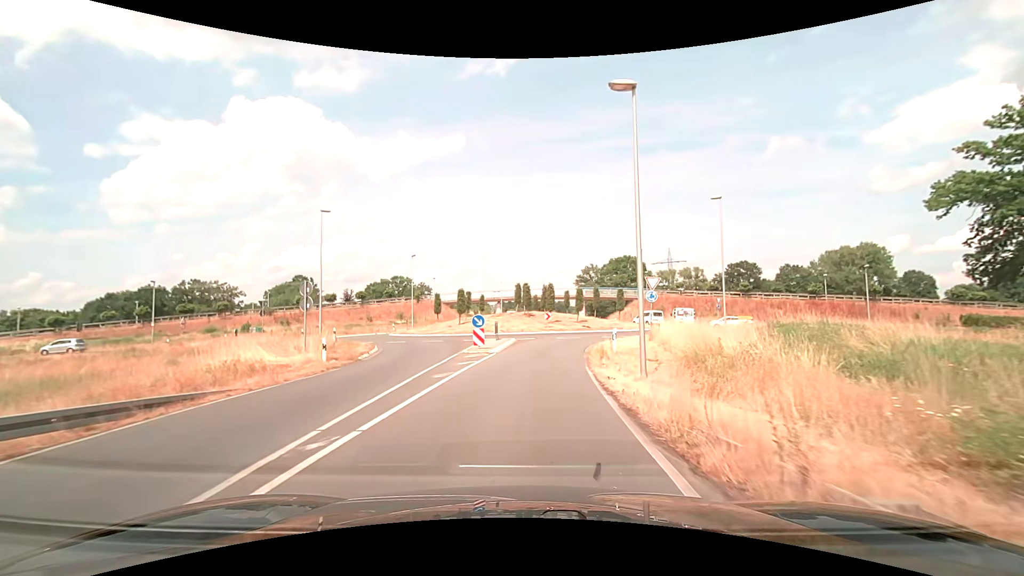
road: secondary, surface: asphalt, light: Day
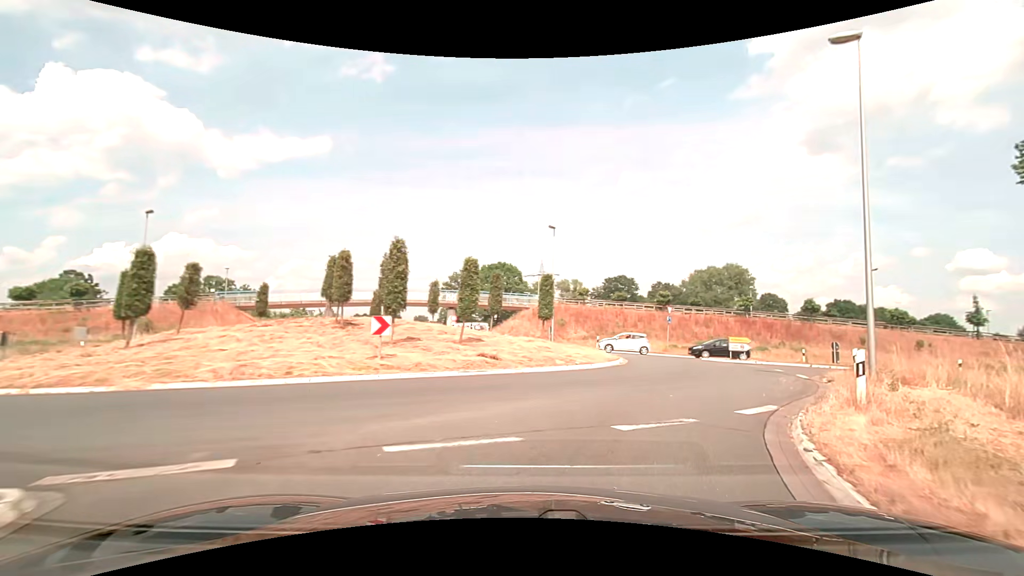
(+1.4, +26.5) m; +14°
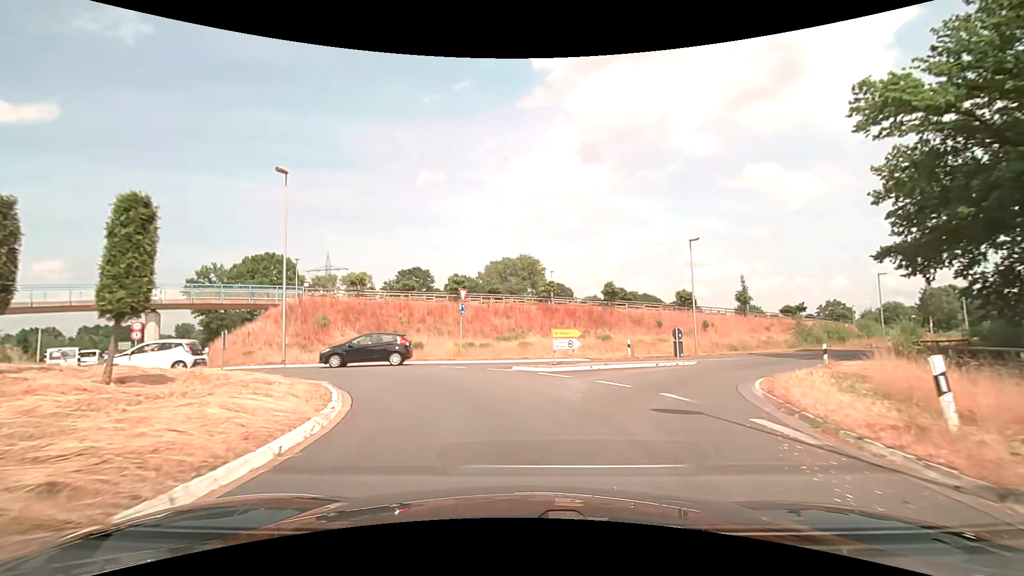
(+3.6, +13.4) m; +25°
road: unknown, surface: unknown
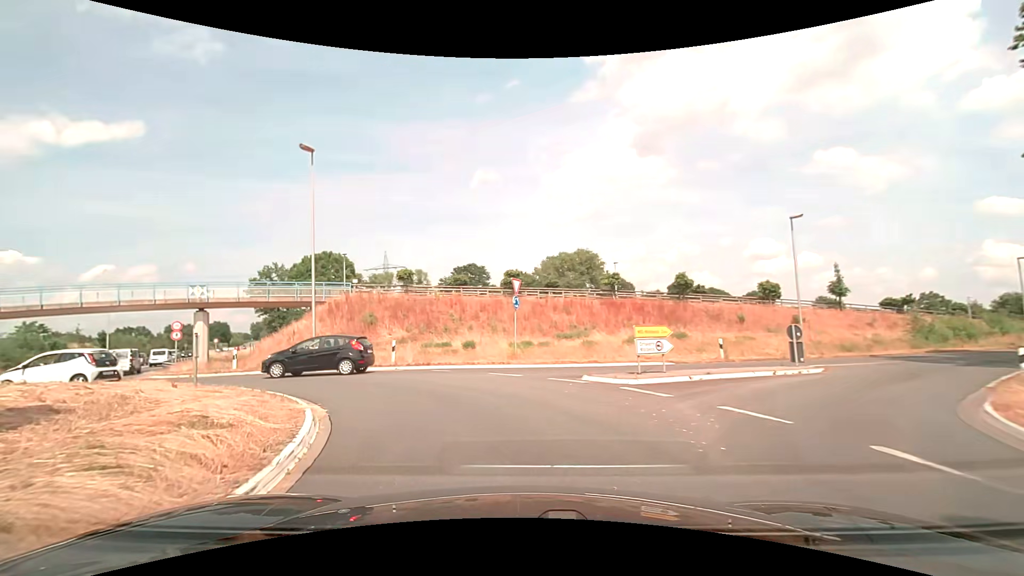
(-0.2, +4.4) m; -6°
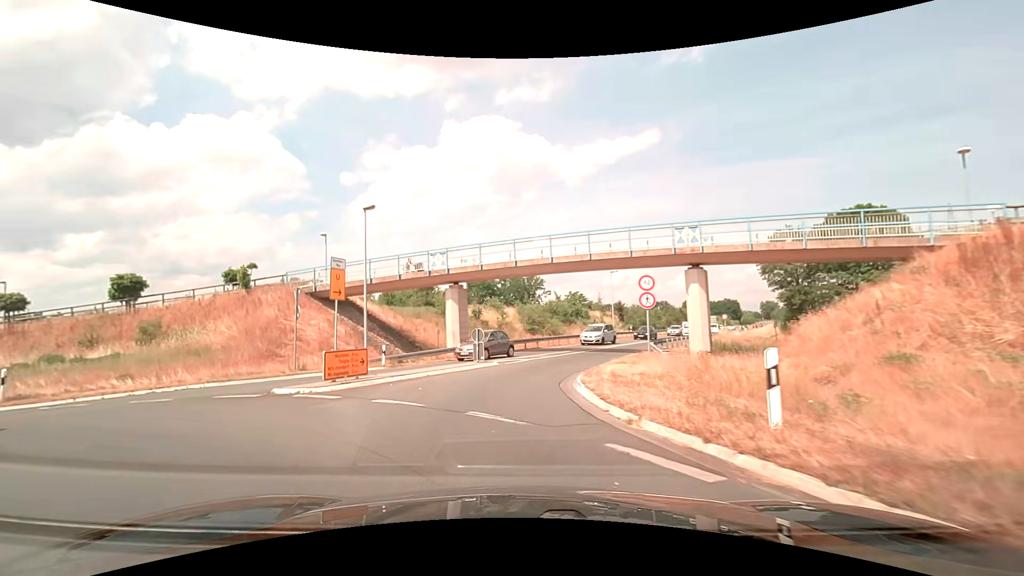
(-9.4, +18.9) m; -54°
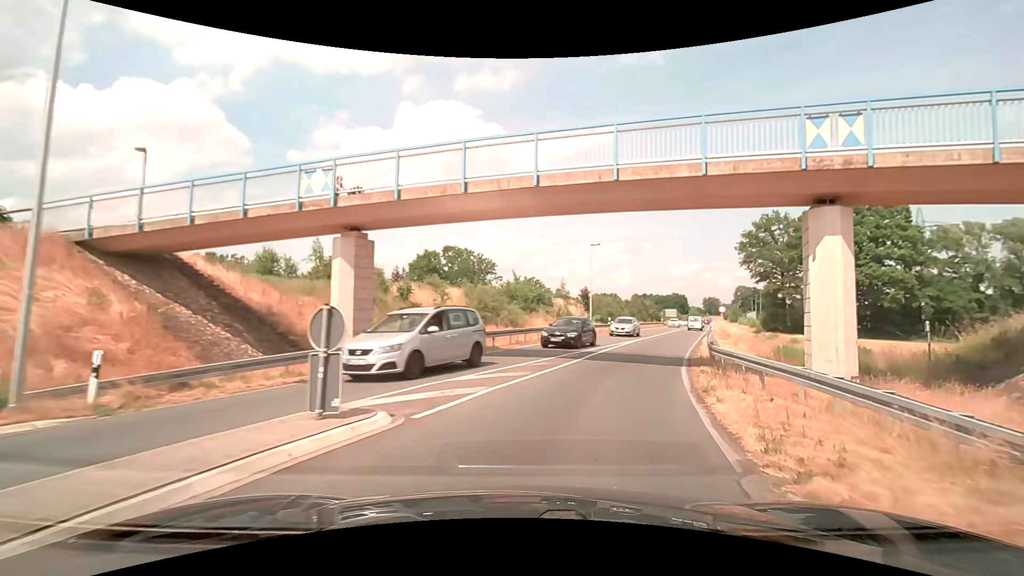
(-0.6, +14.9) m; +3°
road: secondary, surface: asphalt
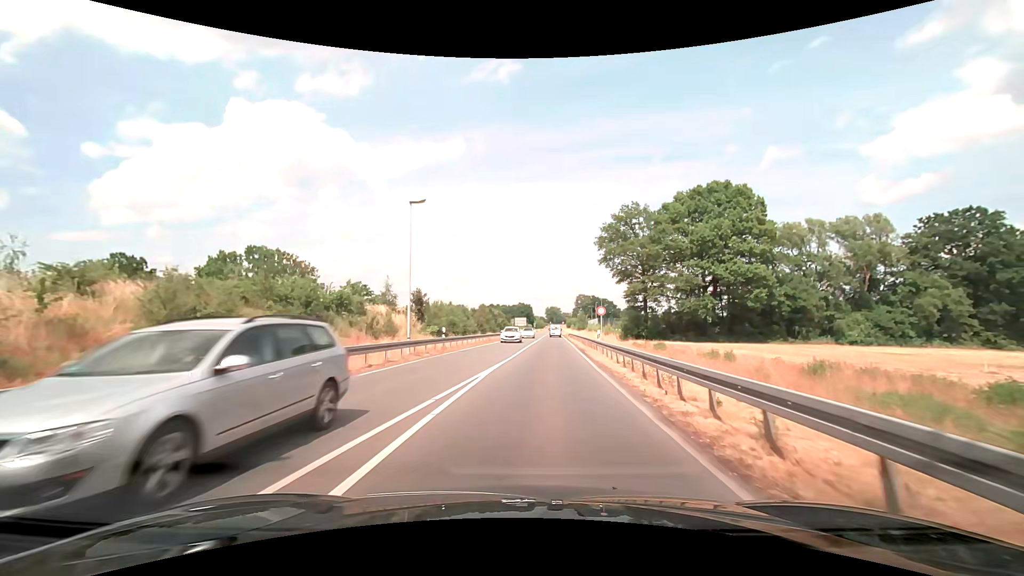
(+3.7, +18.1) m; +17°
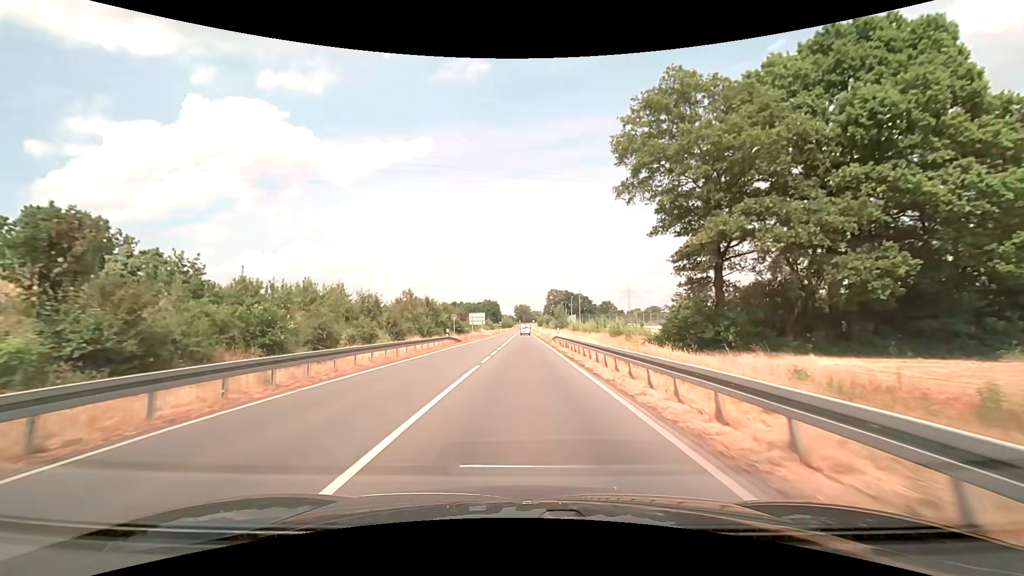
(+2.8, +39.2) m; +5°
(0, +10) (0, +20) (0, +30) (0, +40) (0, +50) (0, +60) (0, +70) (0, +80) (0, +90) (0, +100) m
